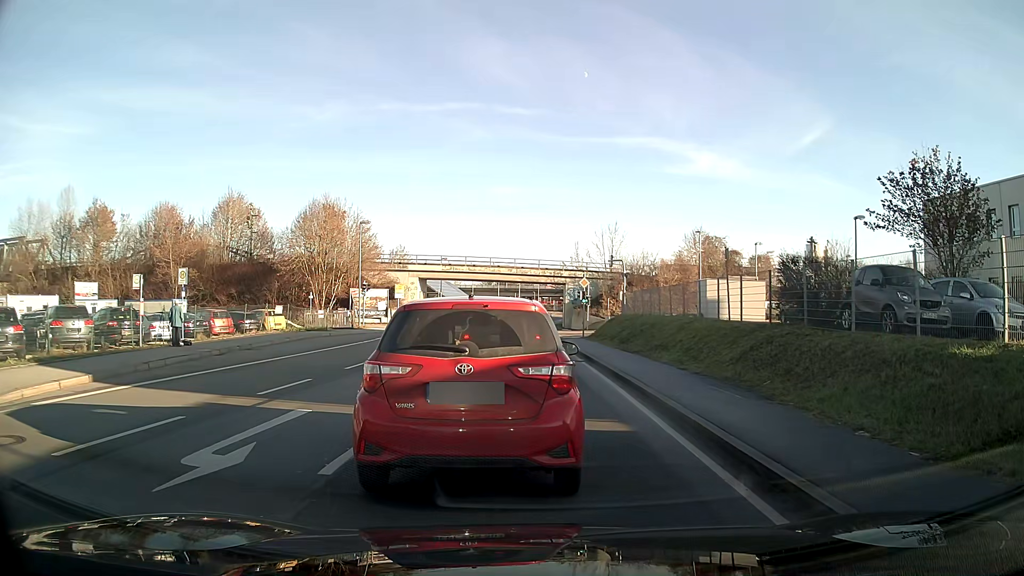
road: primary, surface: asphalt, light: Day
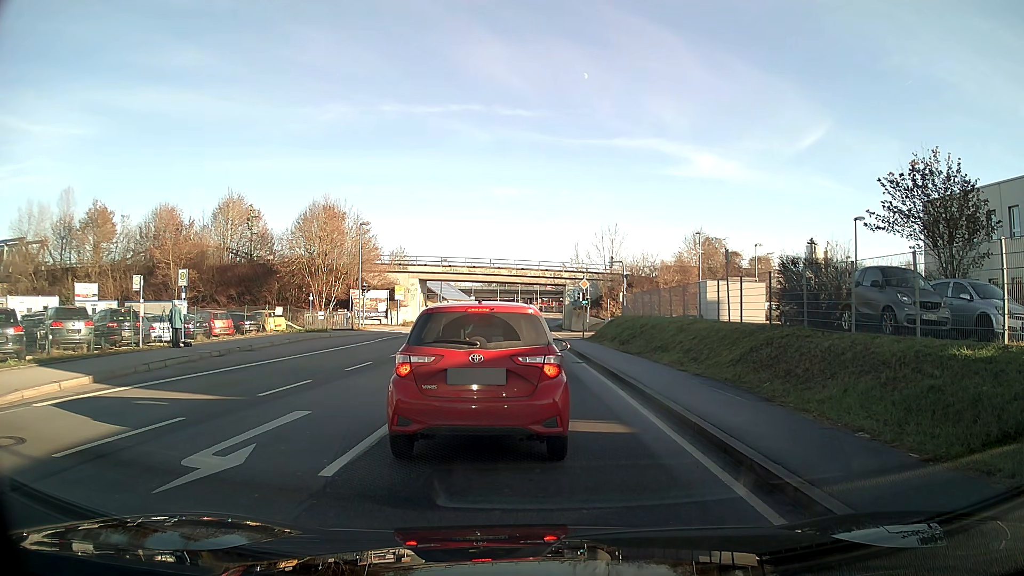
(0.0, +0.1) m; 0°
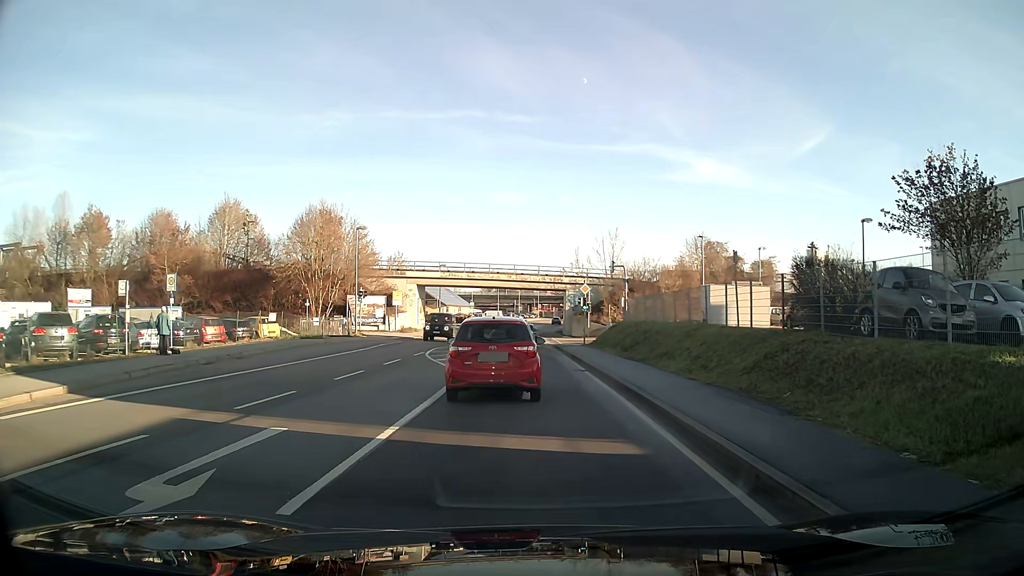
(0.0, +1.2) m; 0°
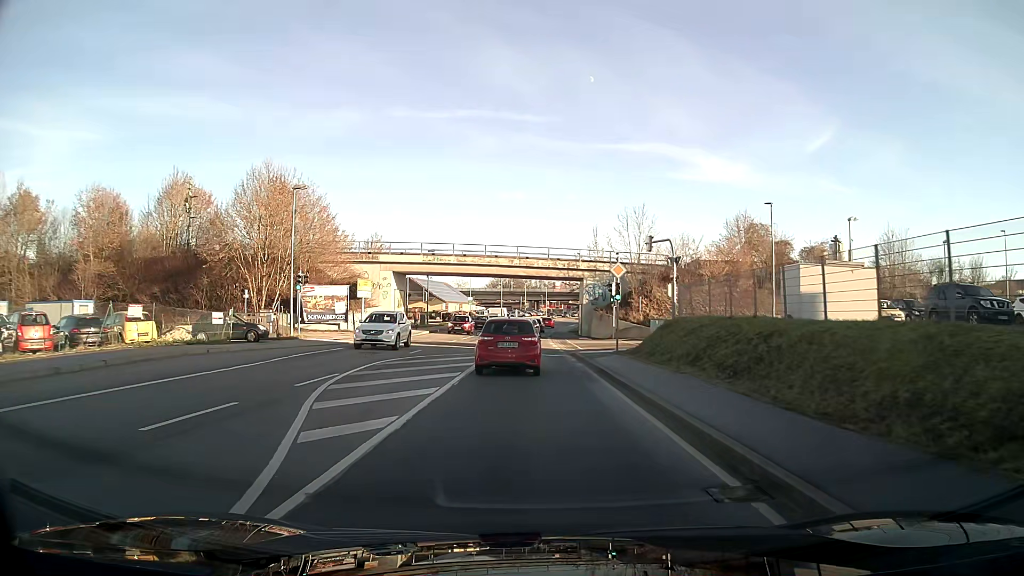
(-0.1, +15.8) m; 0°
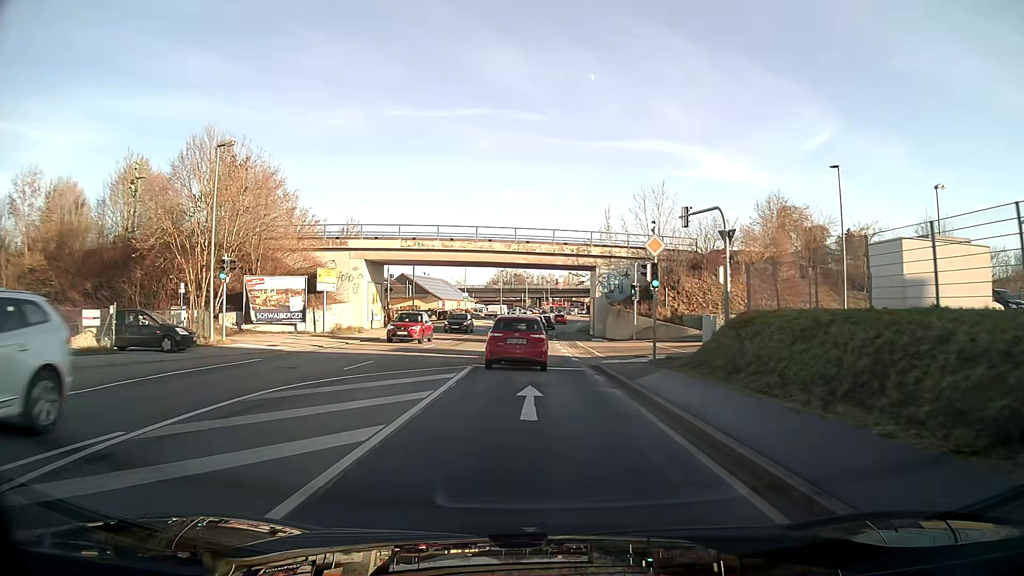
(0.0, +9.6) m; 0°
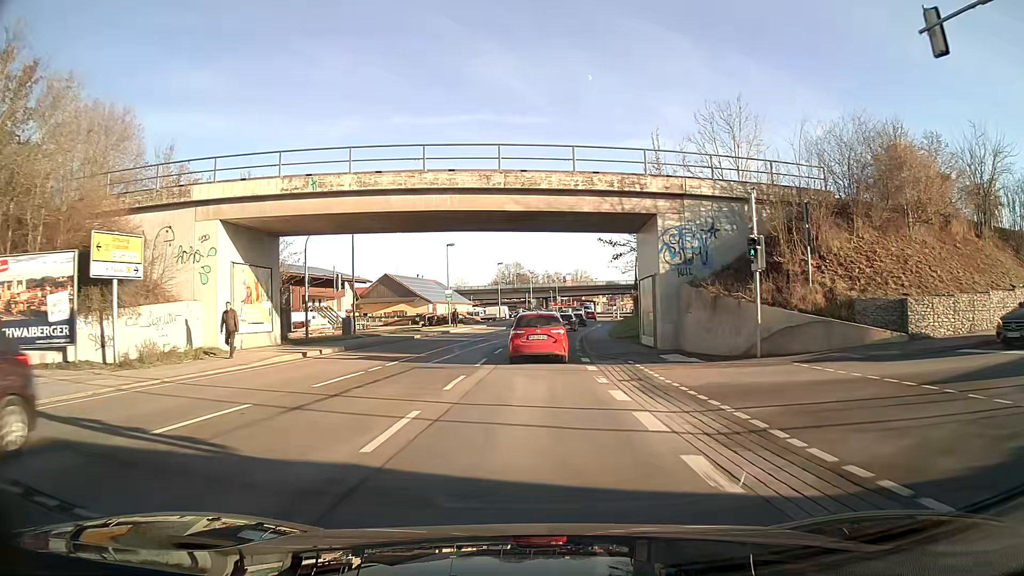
(-0.1, +22.0) m; 0°
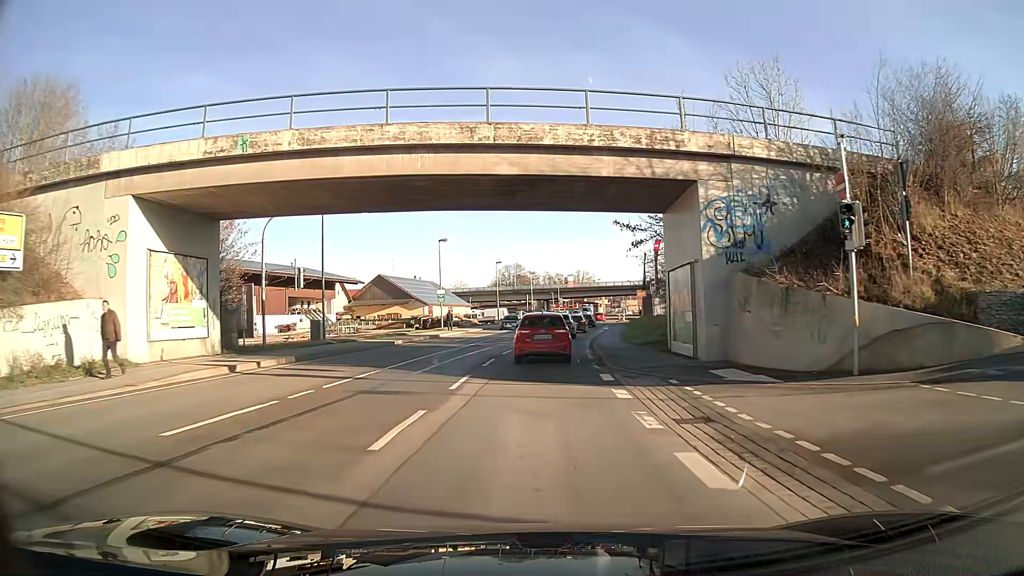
(0.0, +6.0) m; 0°
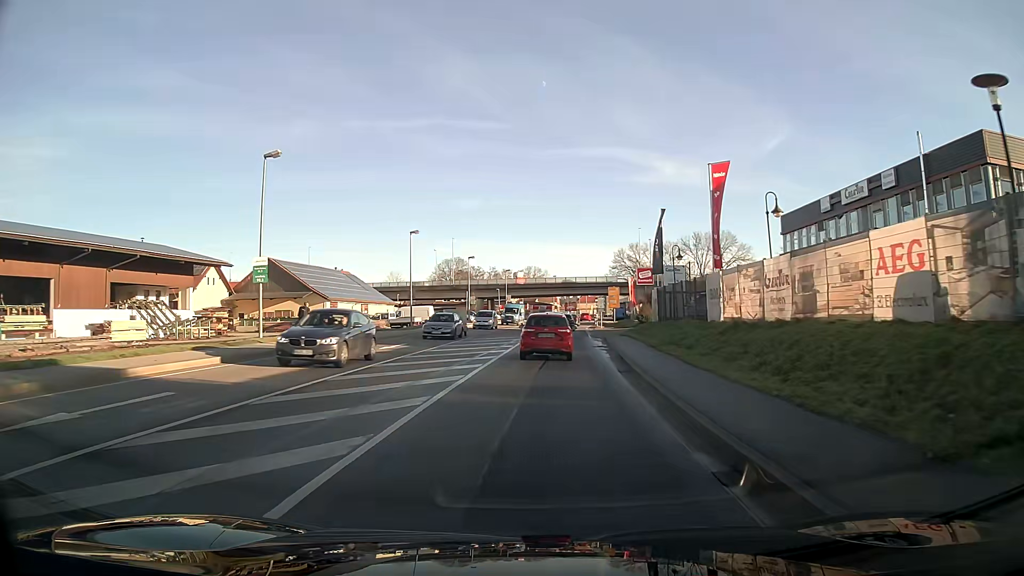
(+1.3, +32.6) m; +6°
